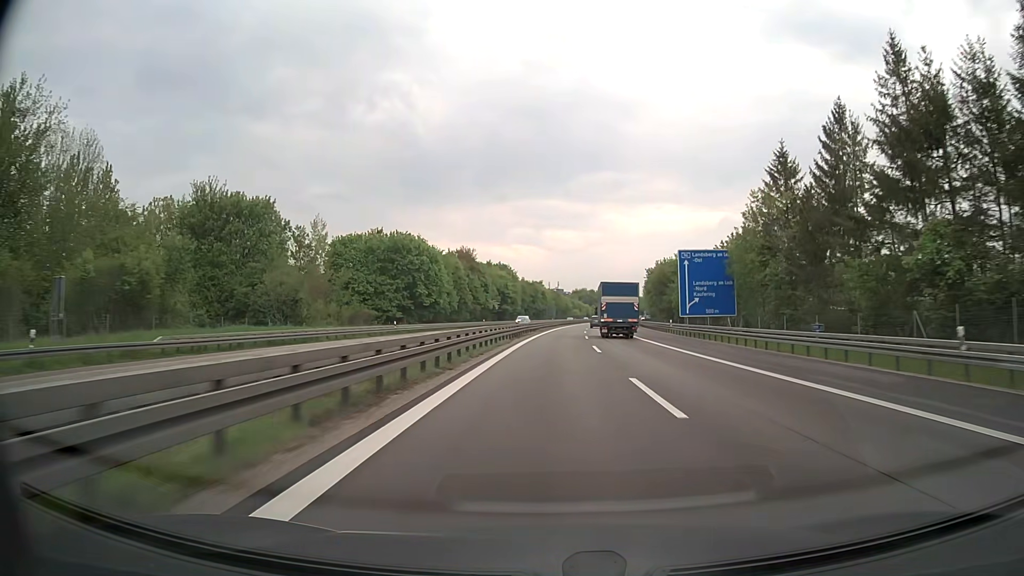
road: motorway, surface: asphalt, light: Day
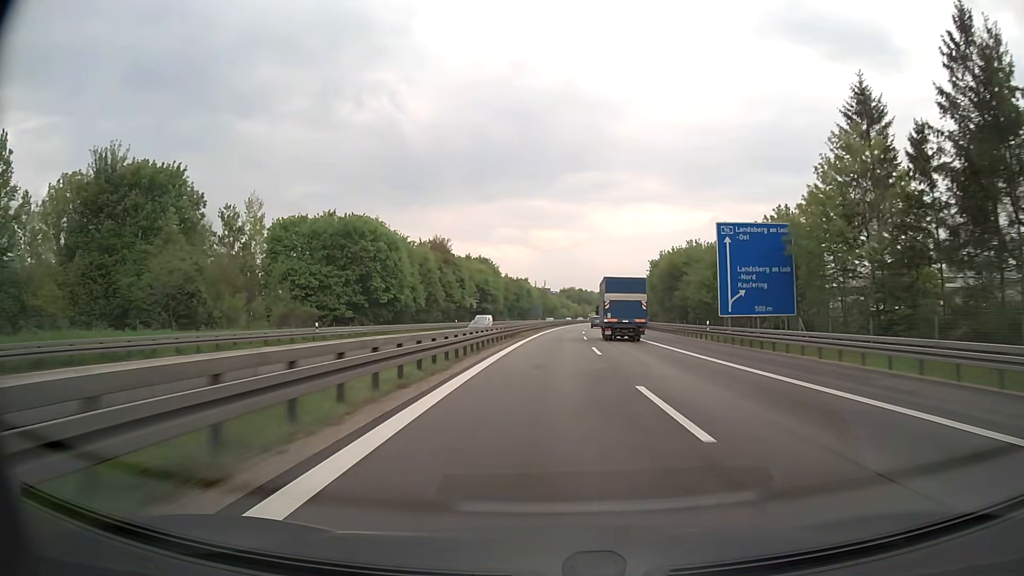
(+0.2, +19.9) m; +1°
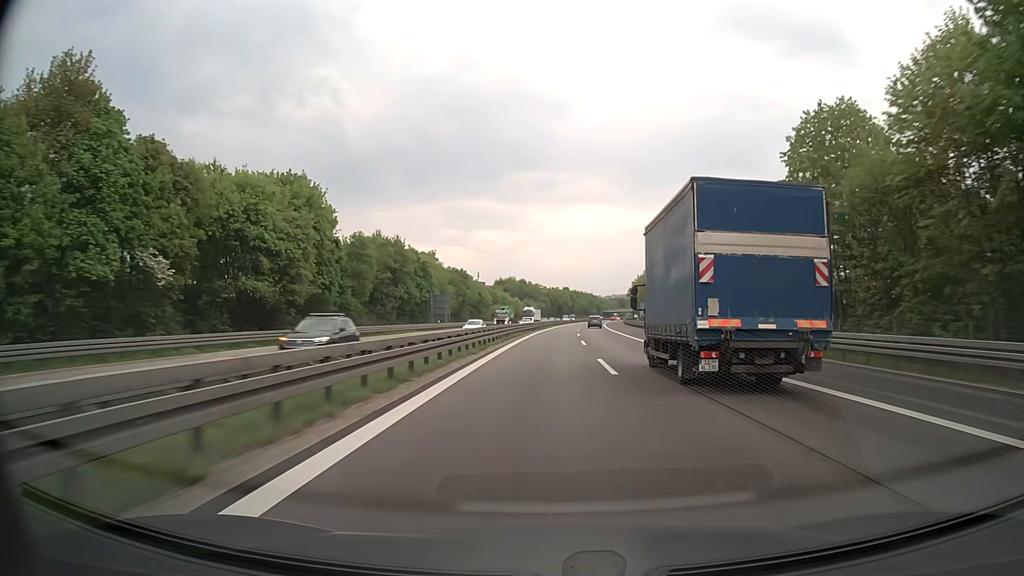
(+4.5, +100.0) m; +5°
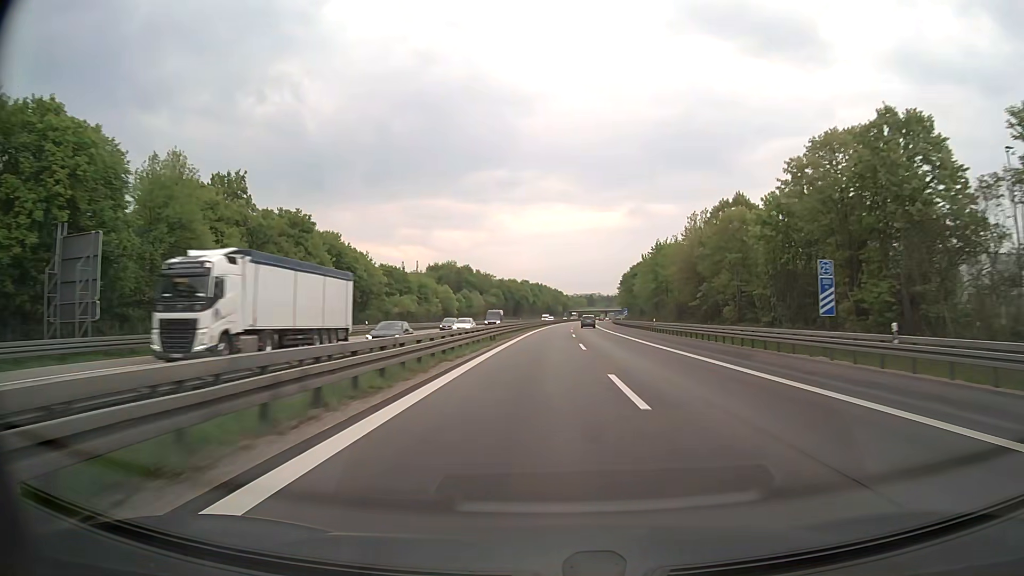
(+2.5, +80.3) m; +3°
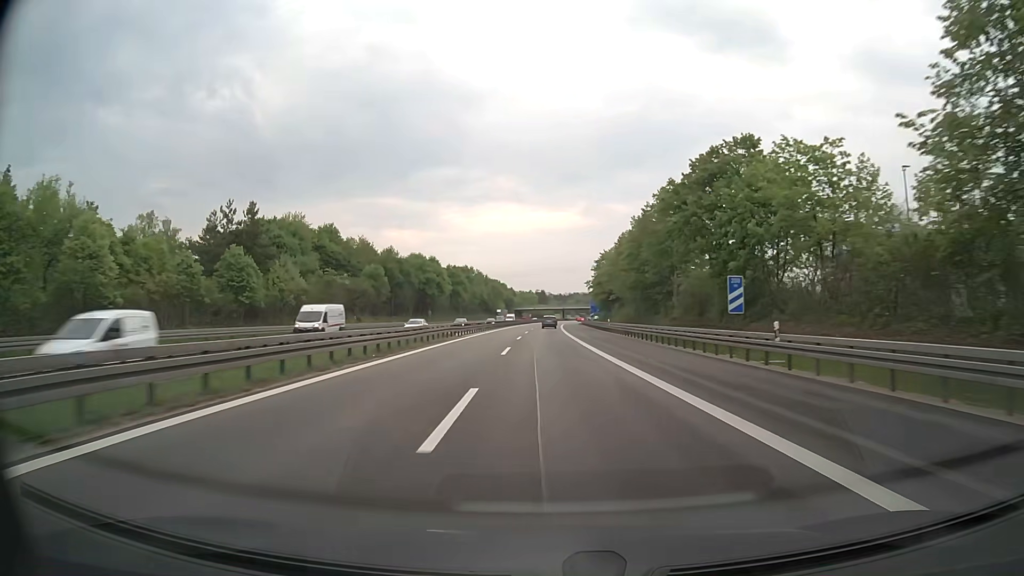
(+5.2, +98.3) m; +5°
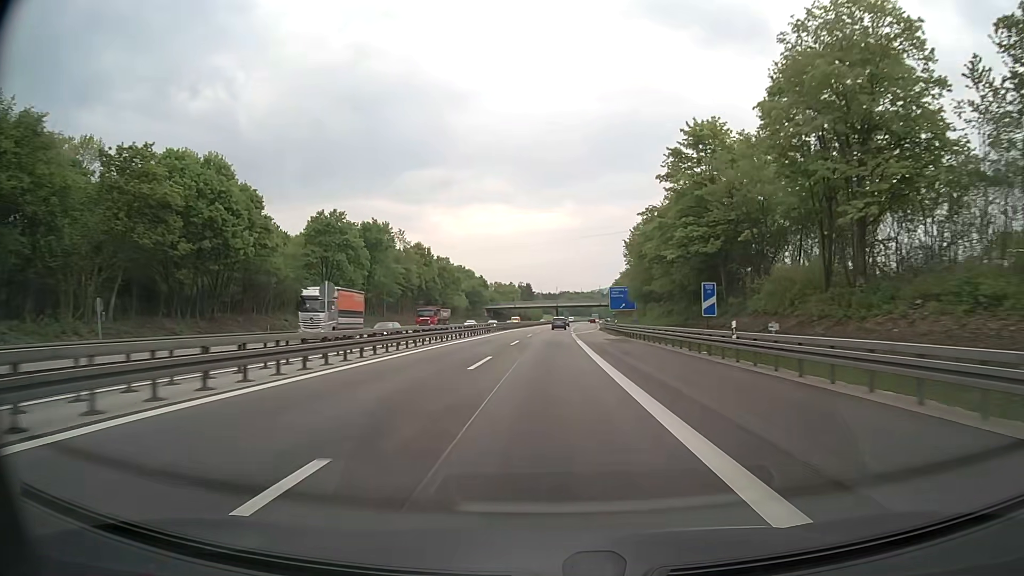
(+0.3, +96.8) m; +1°
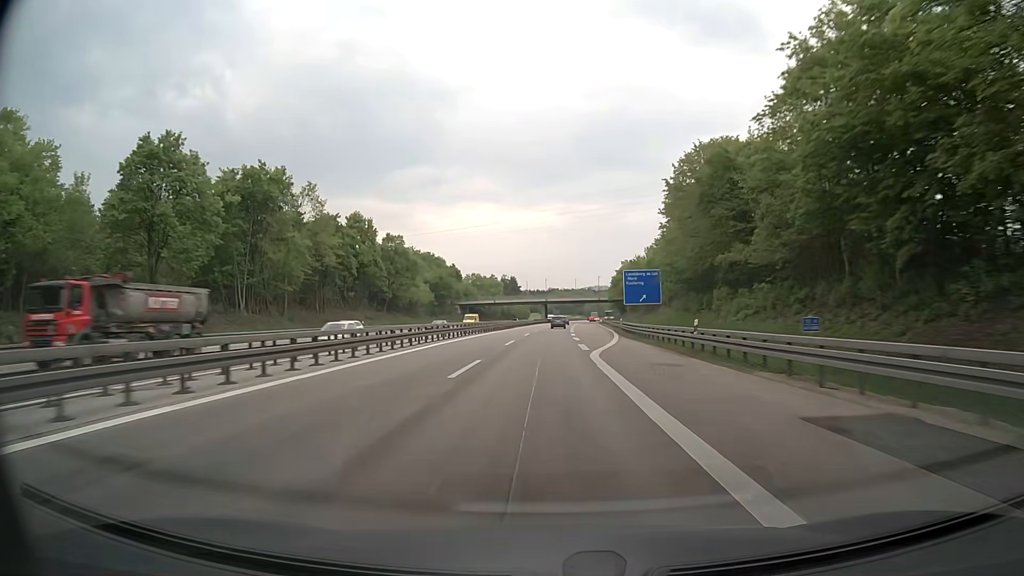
(+0.3, +38.9) m; +1°
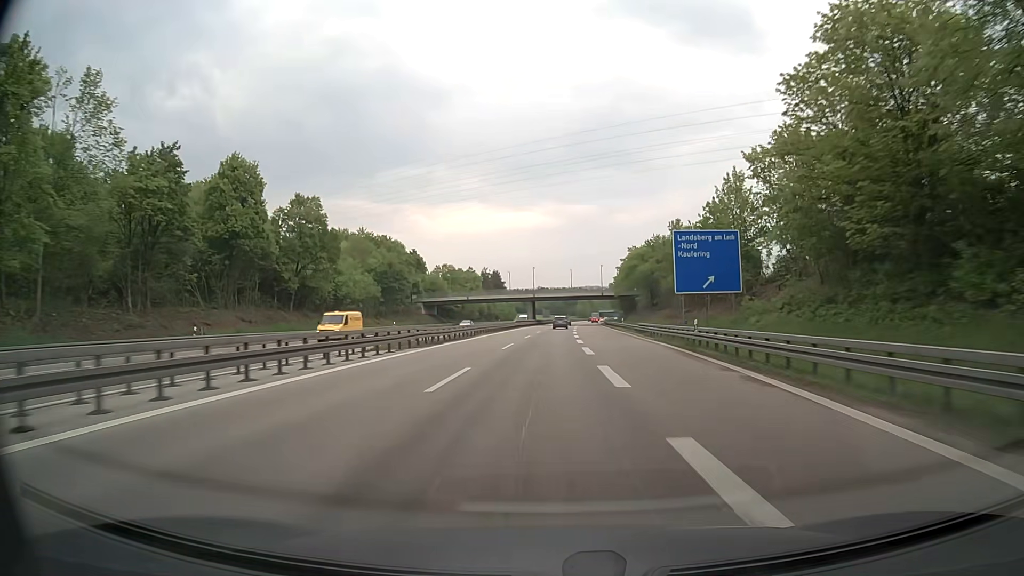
(+0.1, +39.0) m; +1°
(0, +10) (0, +20) (0, +30) (0, +40) (0, +50) (+1, +60) (+1, +70) (+1, +80) (+1, +90) (+2, +100) m
